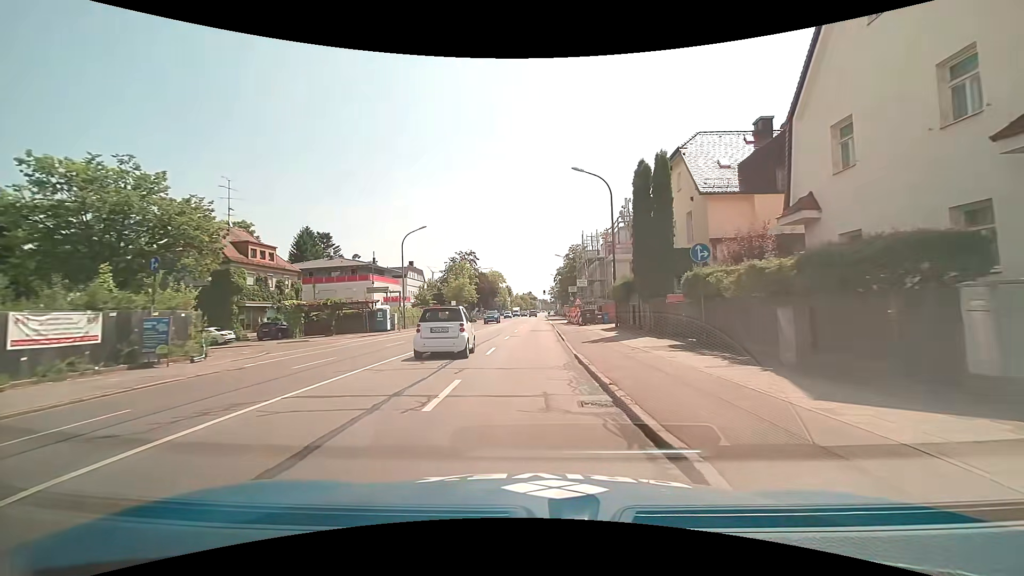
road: primary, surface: asphalt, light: Day
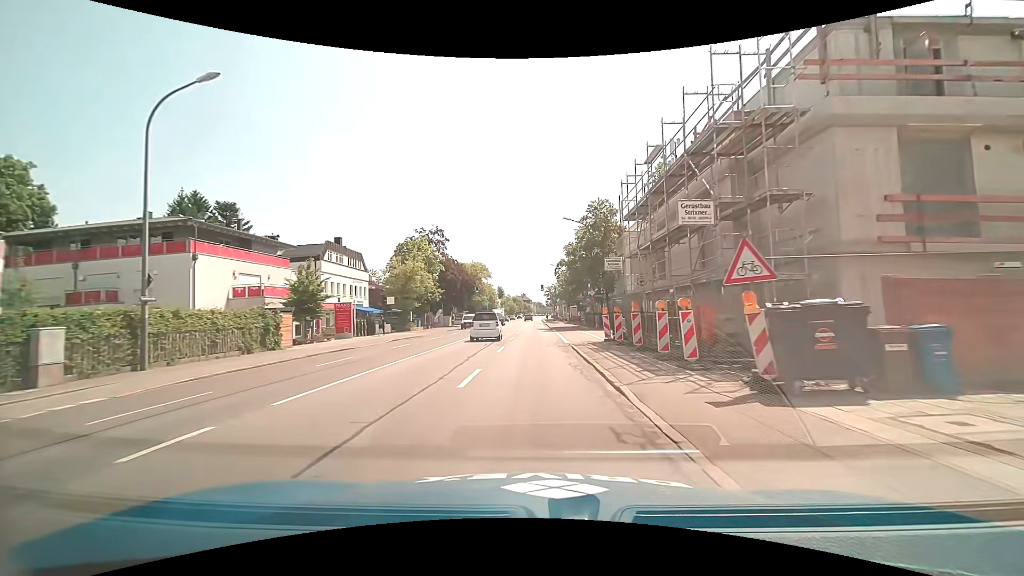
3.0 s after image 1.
(-0.6, +34.0) m; 0°
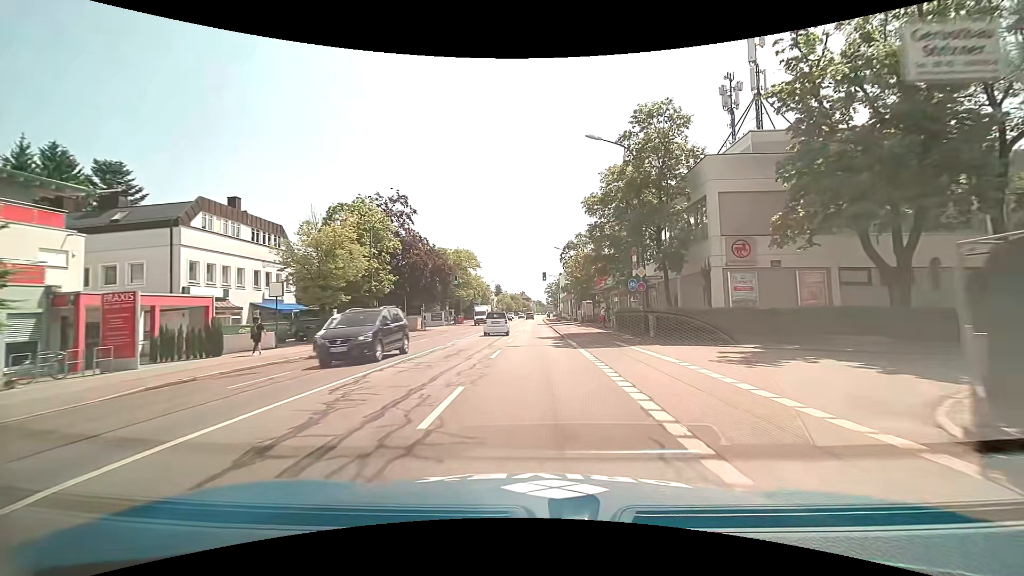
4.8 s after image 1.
(0.0, +21.8) m; 0°
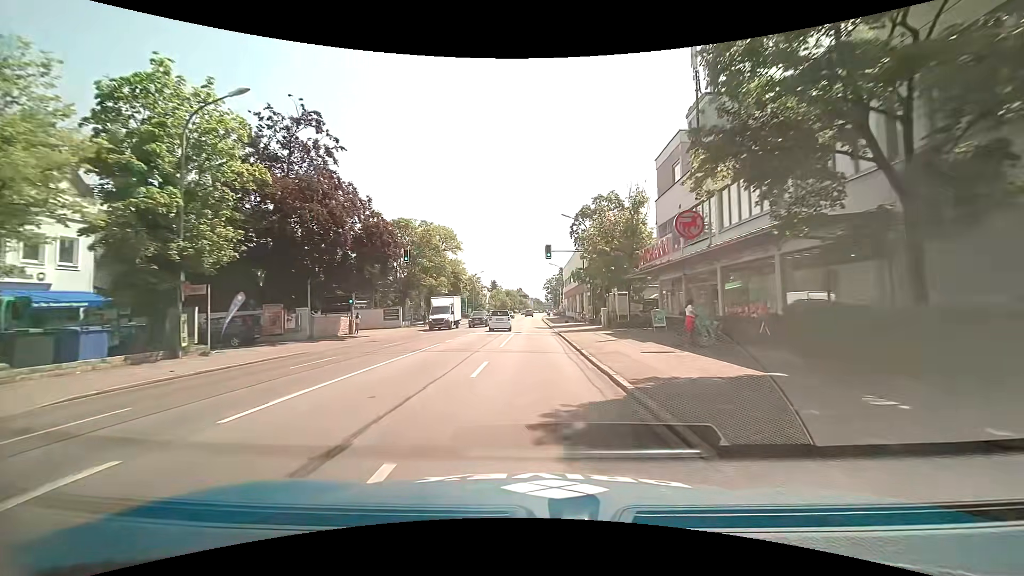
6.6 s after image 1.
(+0.1, +22.7) m; 0°
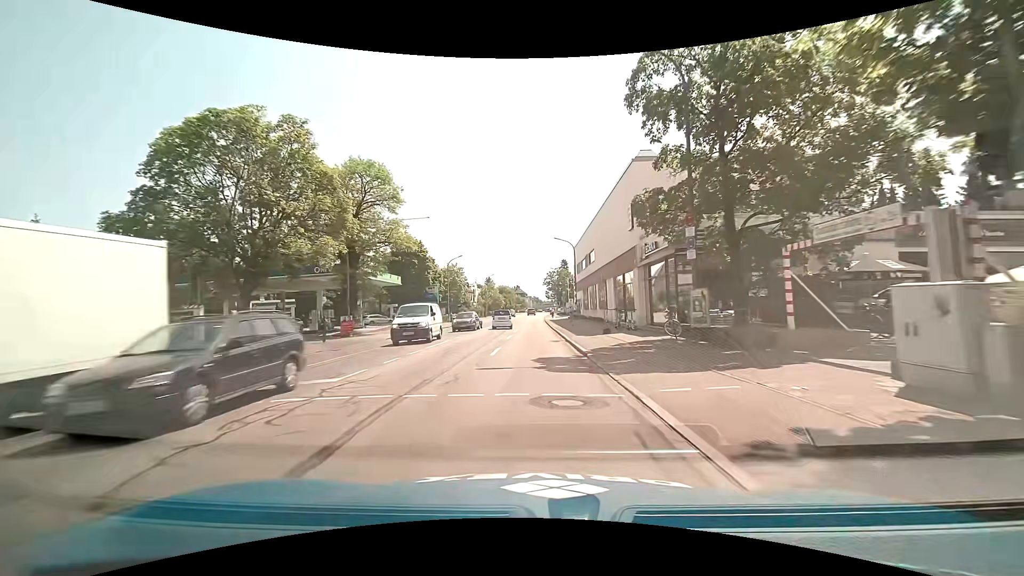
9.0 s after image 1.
(0.0, +31.4) m; 0°
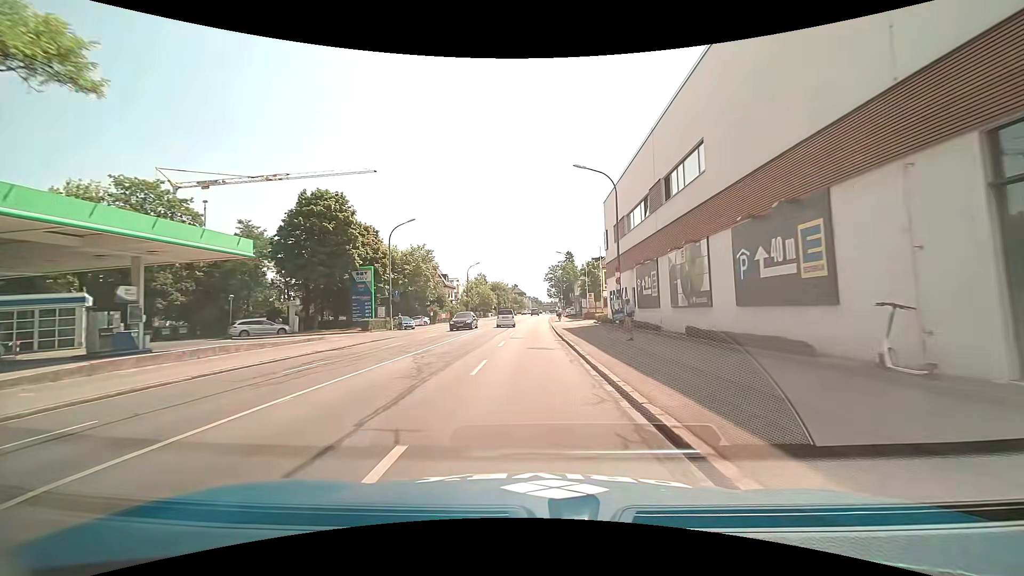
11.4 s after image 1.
(+0.3, +31.8) m; +1°
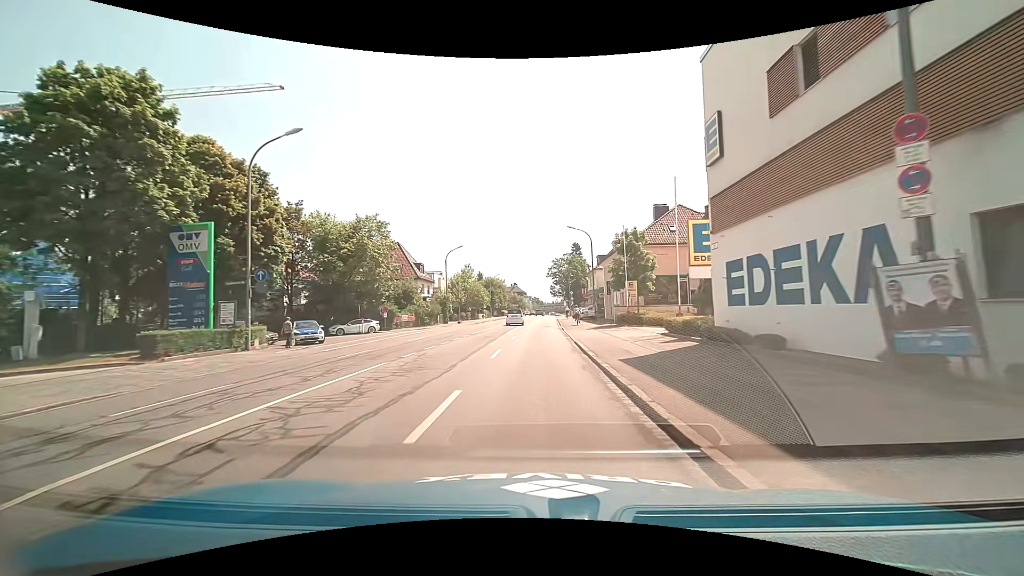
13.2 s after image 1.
(-0.1, +23.9) m; 0°
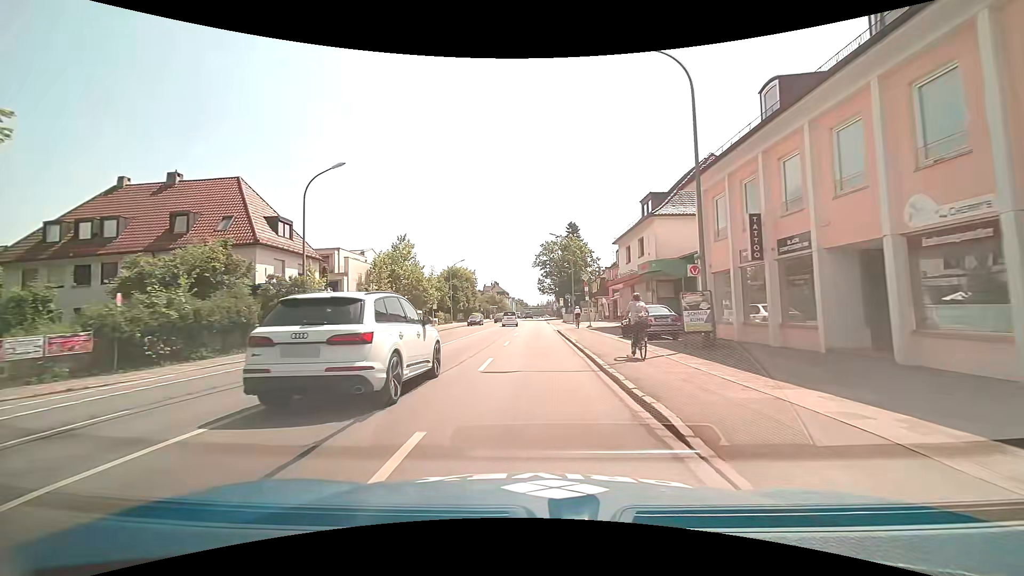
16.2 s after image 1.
(+0.8, +39.0) m; +2°
(0, +10) (0, +20) (0, +30) (0, +40) (0, +50) (0, +60) (0, +70) (0, +80) (0, +90) (0, +100) m
